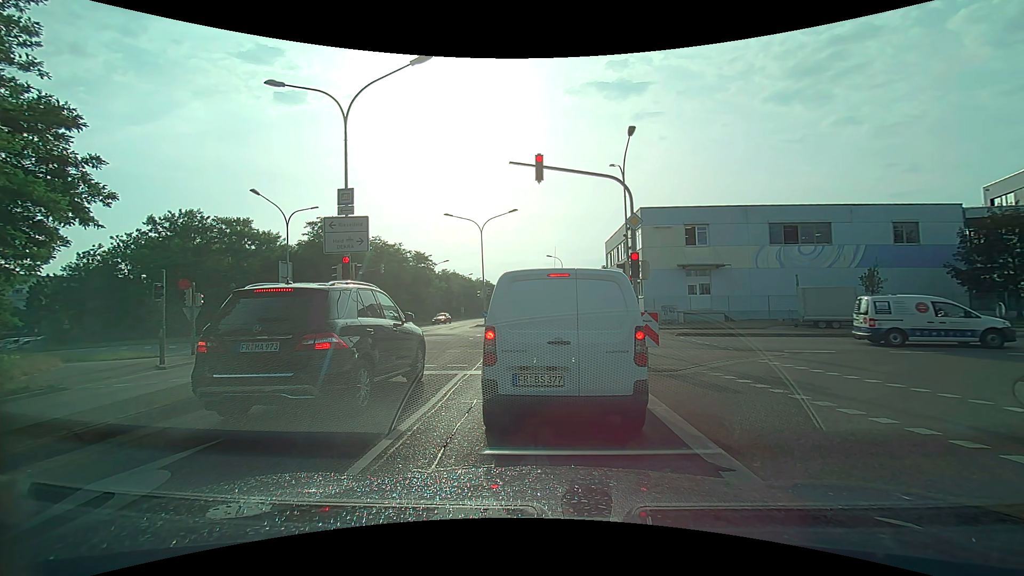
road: secondary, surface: asphalt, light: Day
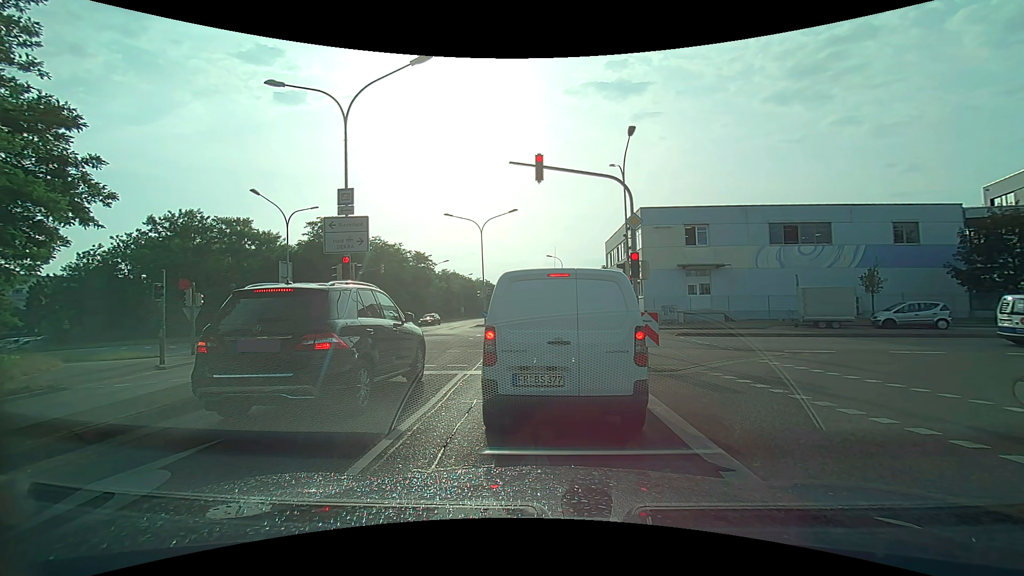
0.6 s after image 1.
(0.0, 0.0) m; 0°
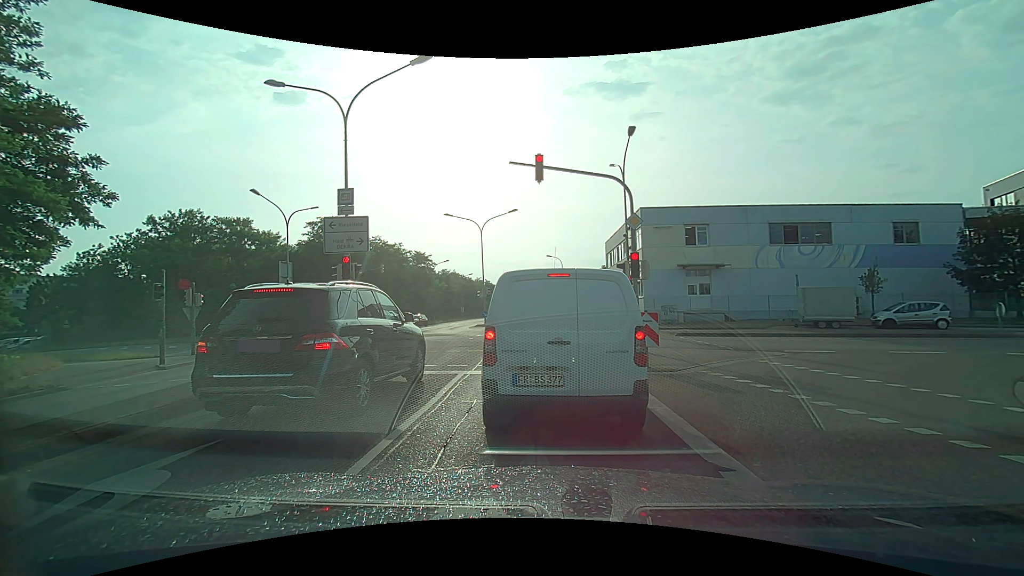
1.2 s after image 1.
(0.0, 0.0) m; 0°
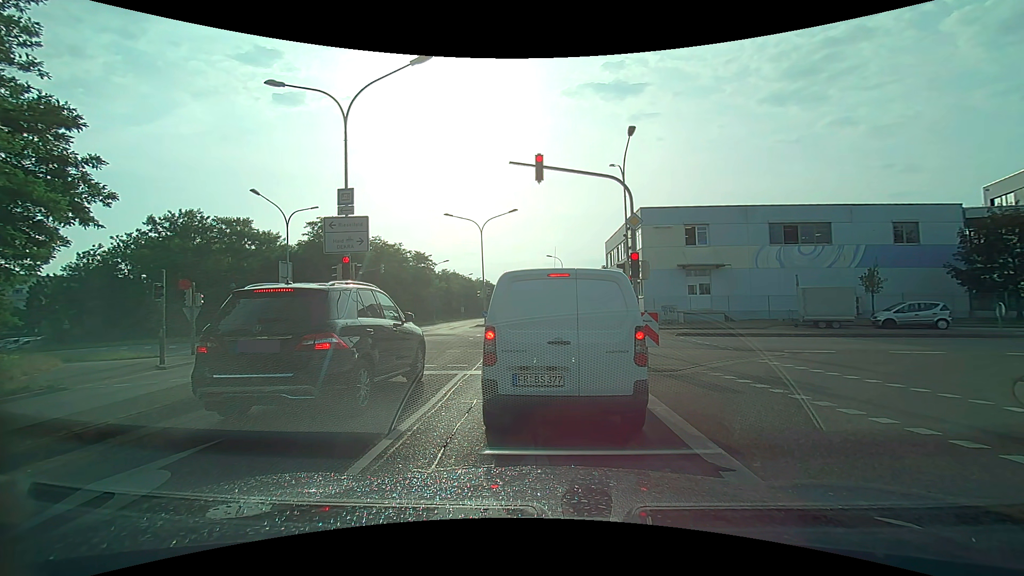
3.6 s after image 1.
(0.0, 0.0) m; 0°
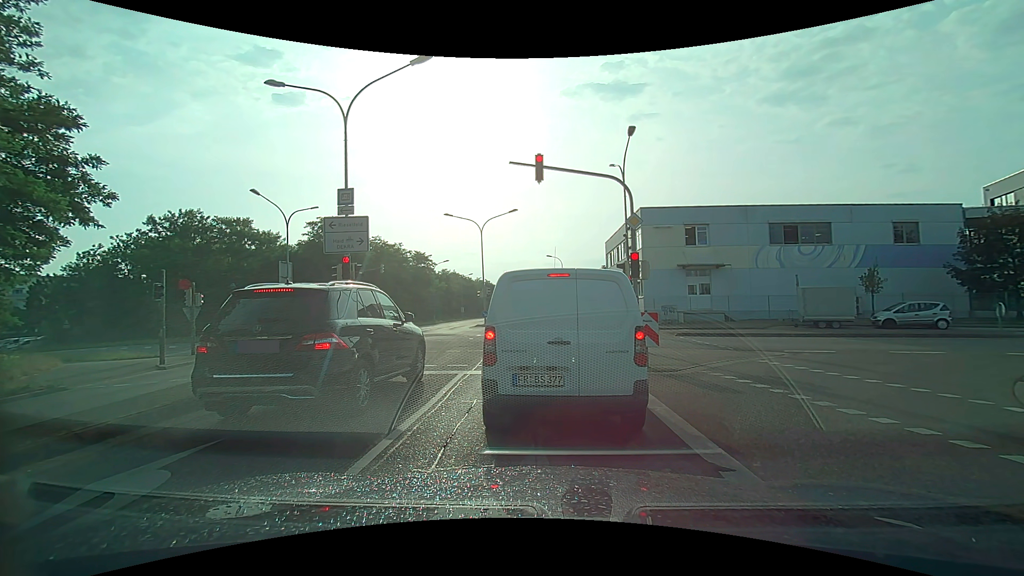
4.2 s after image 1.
(0.0, 0.0) m; 0°
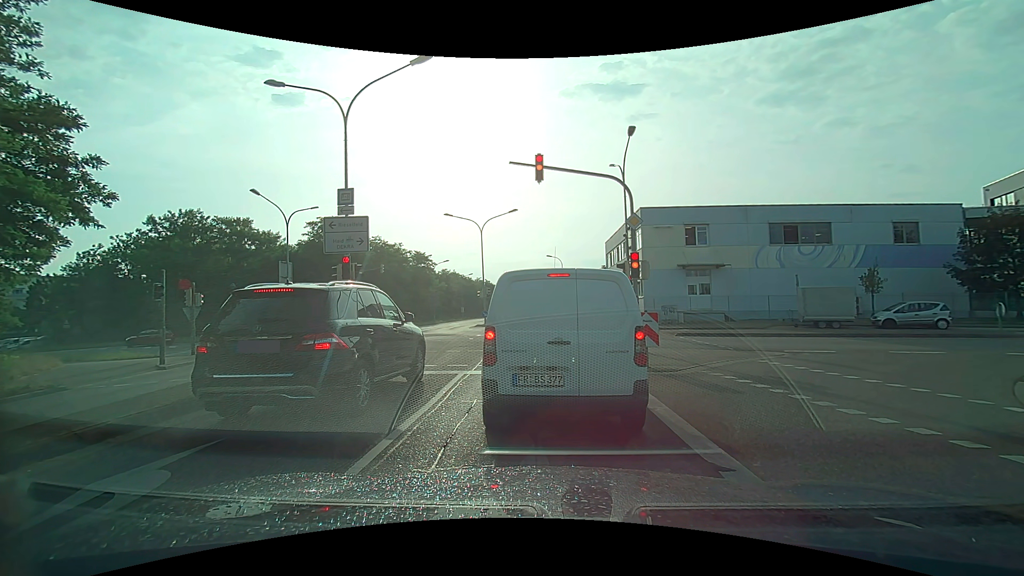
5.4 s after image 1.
(0.0, 0.0) m; 0°
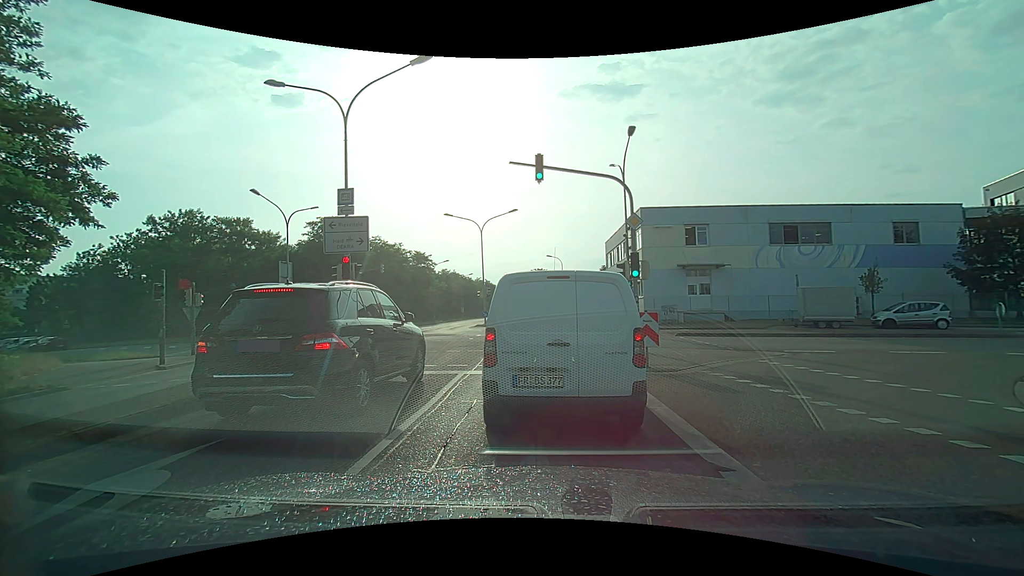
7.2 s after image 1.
(0.0, 0.0) m; 0°
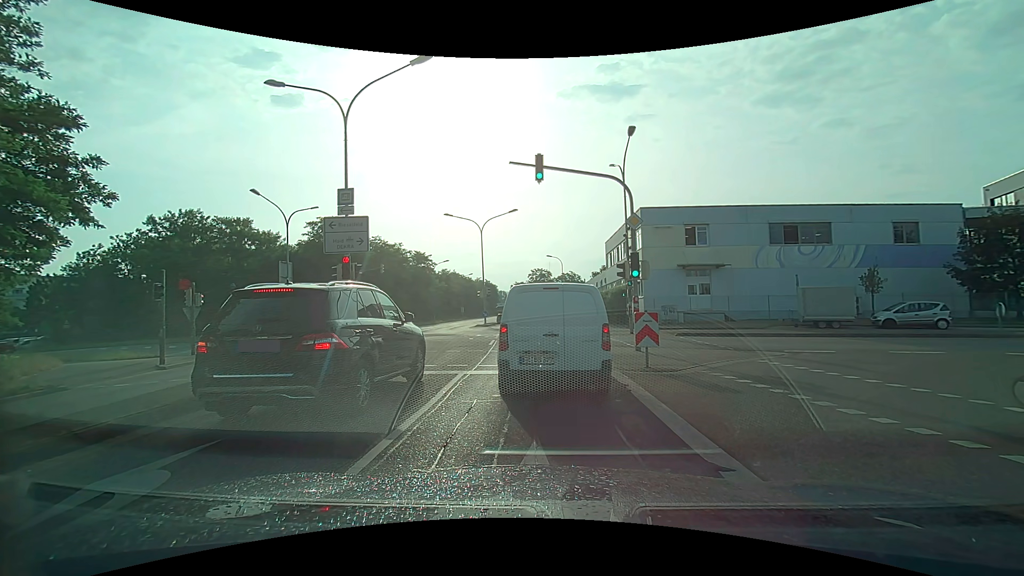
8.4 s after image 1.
(0.0, 0.0) m; 0°
(+1, +10) (+2, +20) (+3, +30) (+5, +40) (+6, +50) (+7, +60) (+9, +69) (+10, +79) (+11, +89) (+12, +99) m
